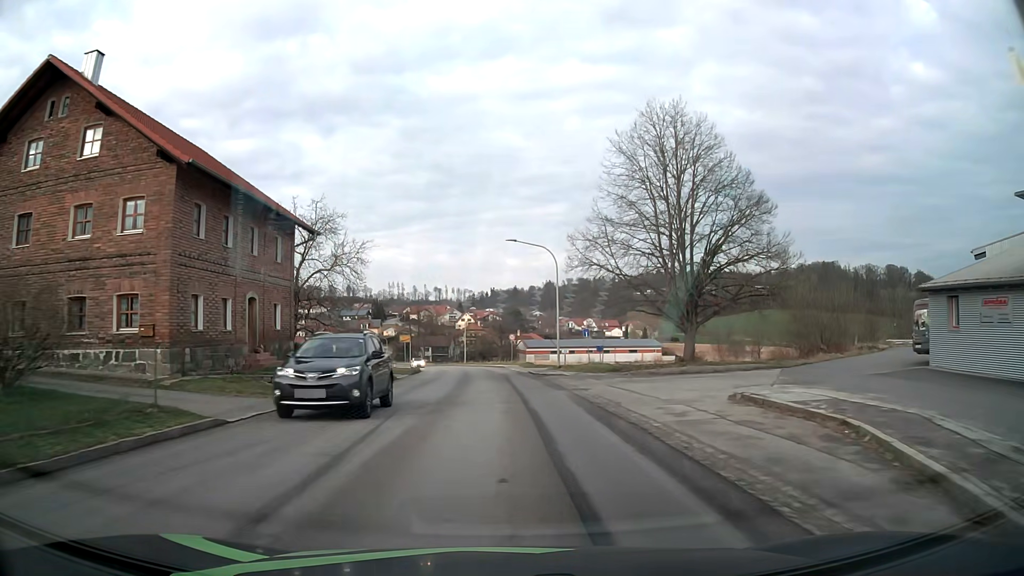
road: tertiary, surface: asphalt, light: Day
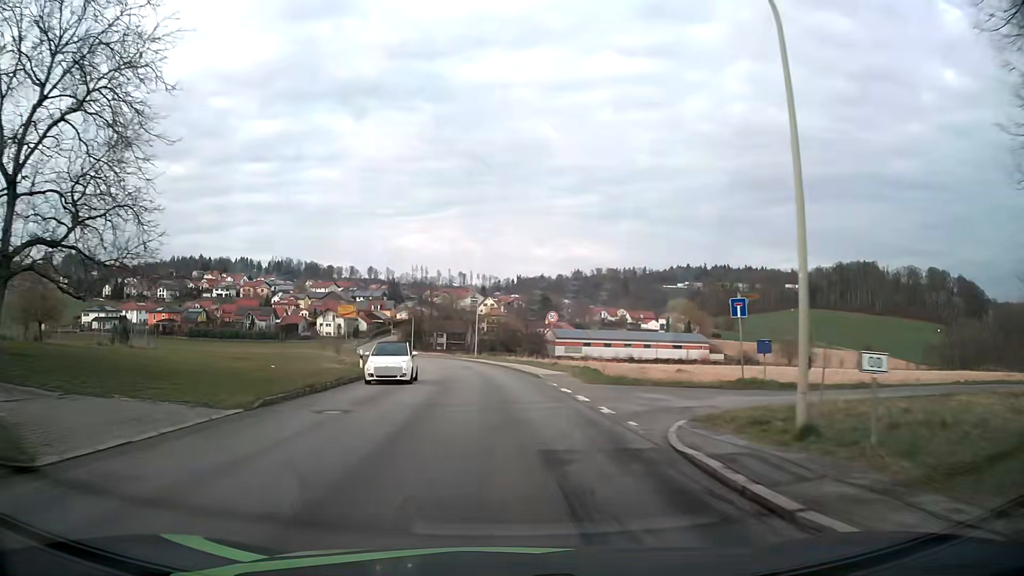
(-0.5, +30.1) m; -2°
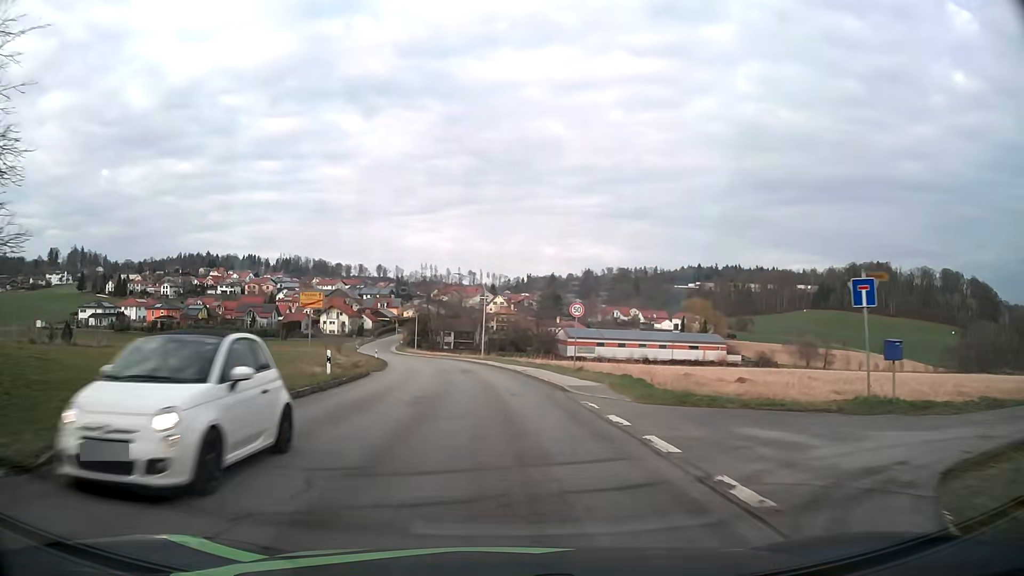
(-0.1, +7.6) m; -1°
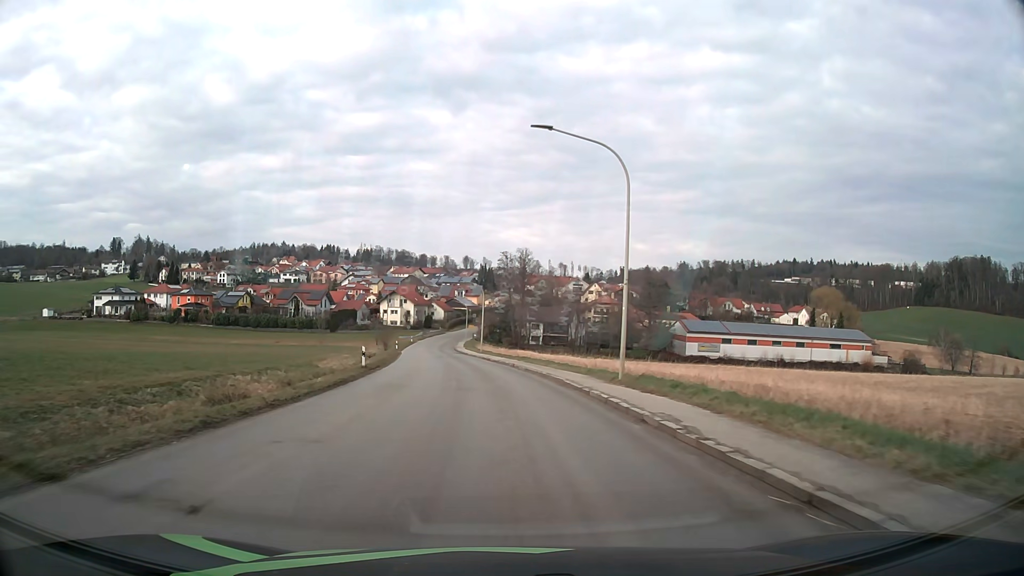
(-2.6, +38.8) m; -8°
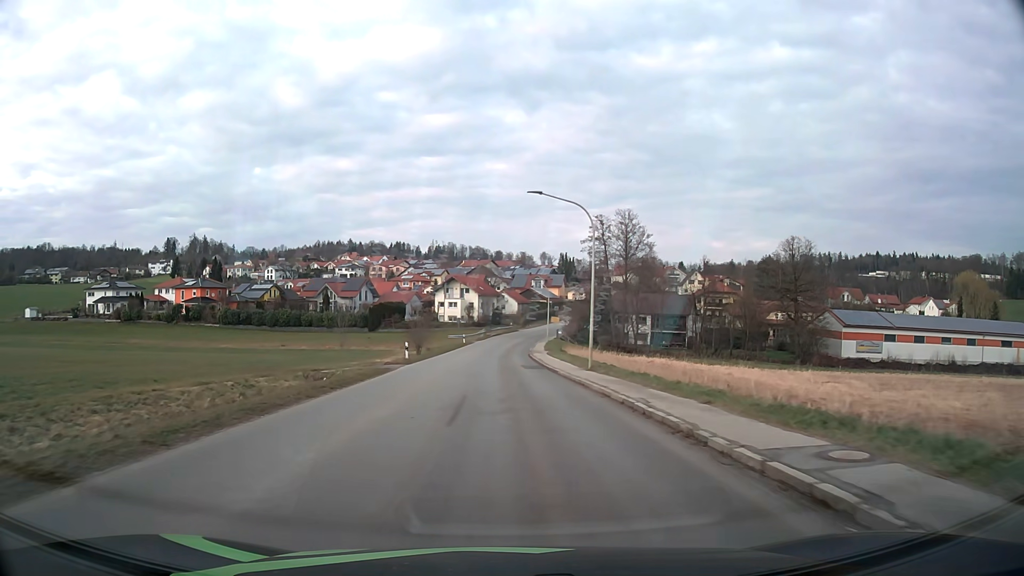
(-2.6, +39.8) m; -7°
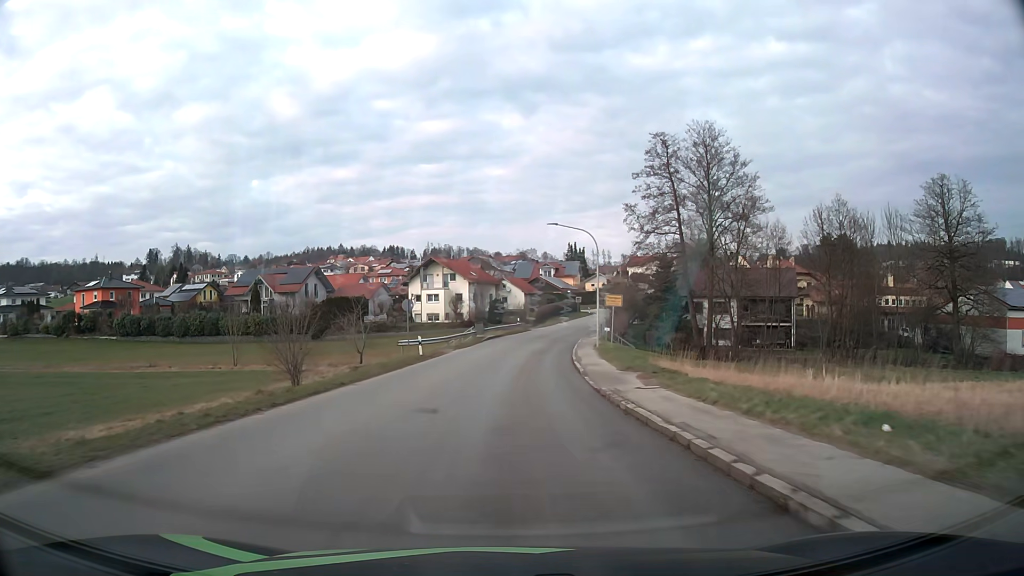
(-0.3, +40.7) m; 0°
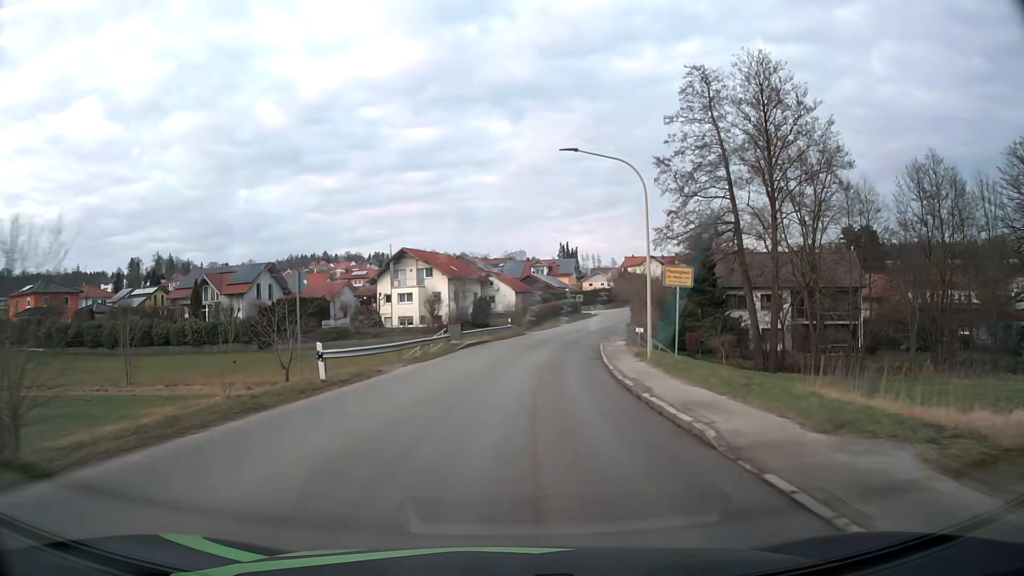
(+0.1, +16.5) m; +1°
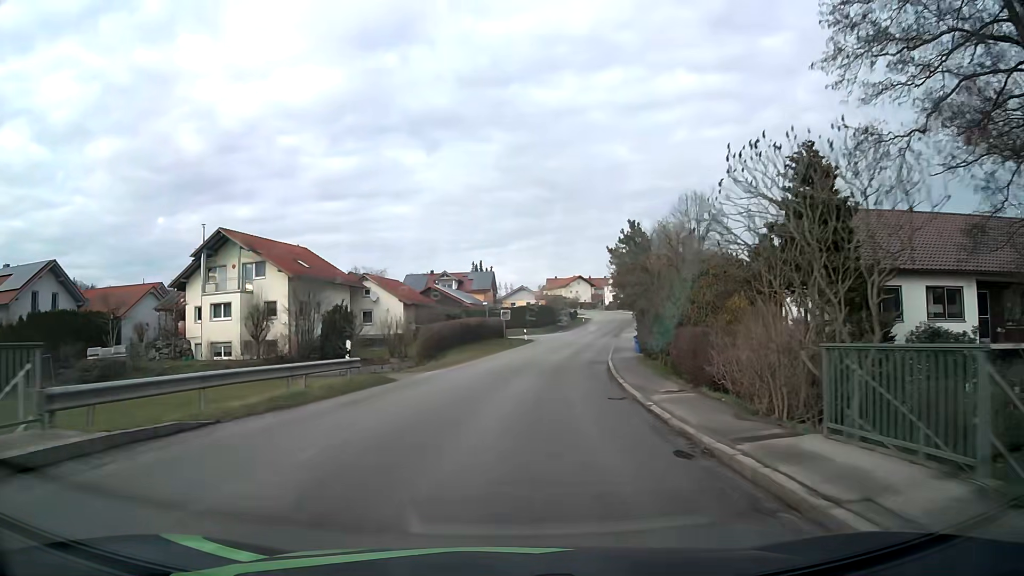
(+2.0, +32.4) m; +7°
(0, +10) (+1, +20) (+2, +30) (+3, +40) (+5, +50) (+7, +59) (+10, +69) (+12, +79) (+14, +89) (+17, +98) m
